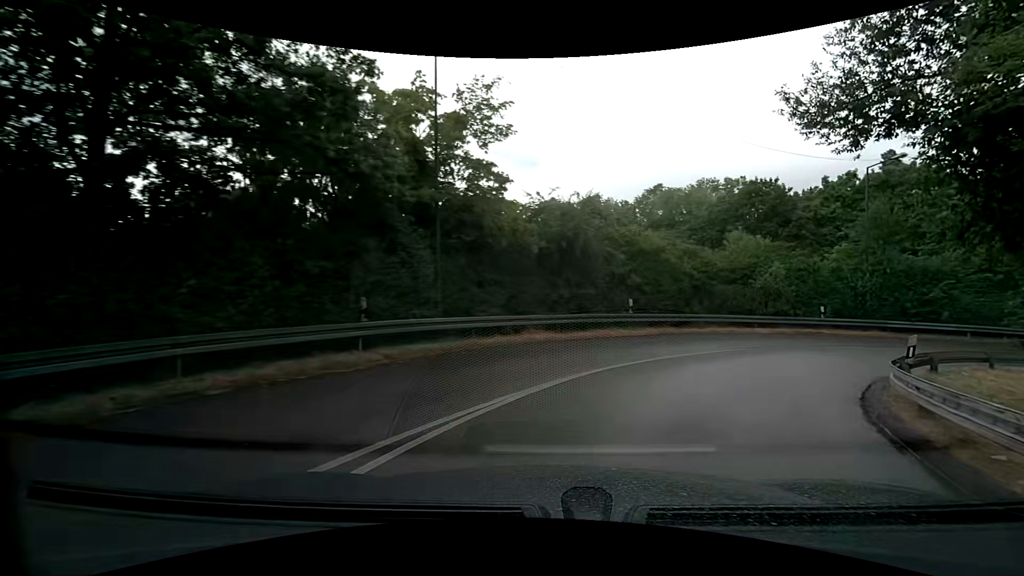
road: tertiary_link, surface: asphalt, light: Day
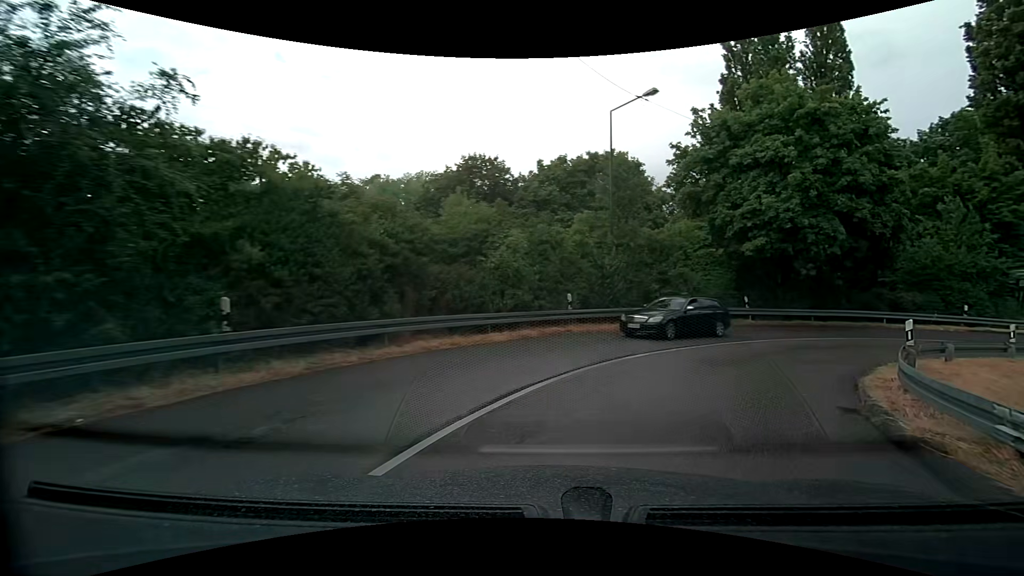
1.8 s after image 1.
(+3.7, +11.3) m; +33°
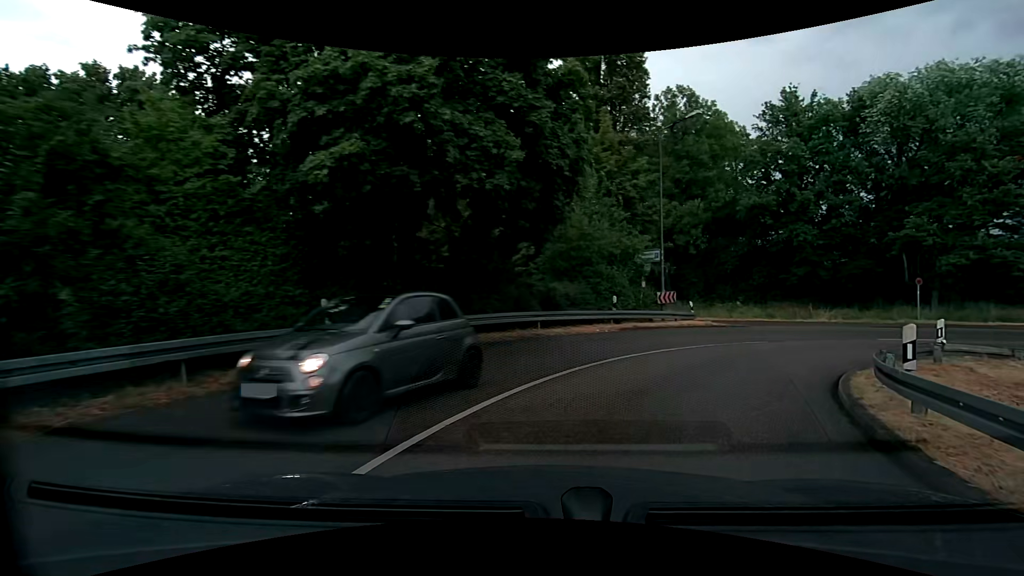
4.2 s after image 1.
(+5.2, +14.7) m; +39°
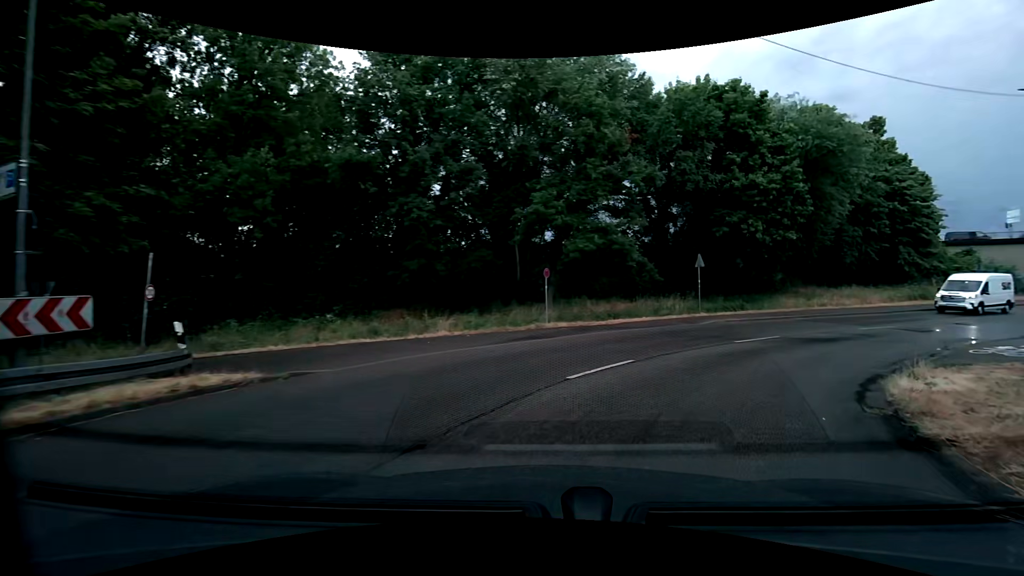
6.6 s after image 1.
(+5.6, +14.3) m; +43°
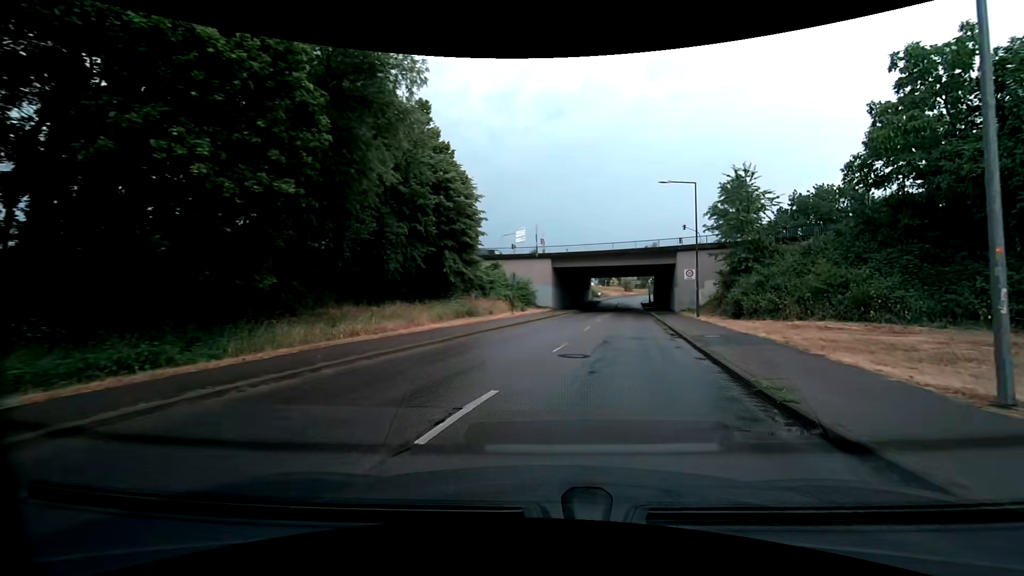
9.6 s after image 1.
(+9.1, +17.9) m; +51°
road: tertiary
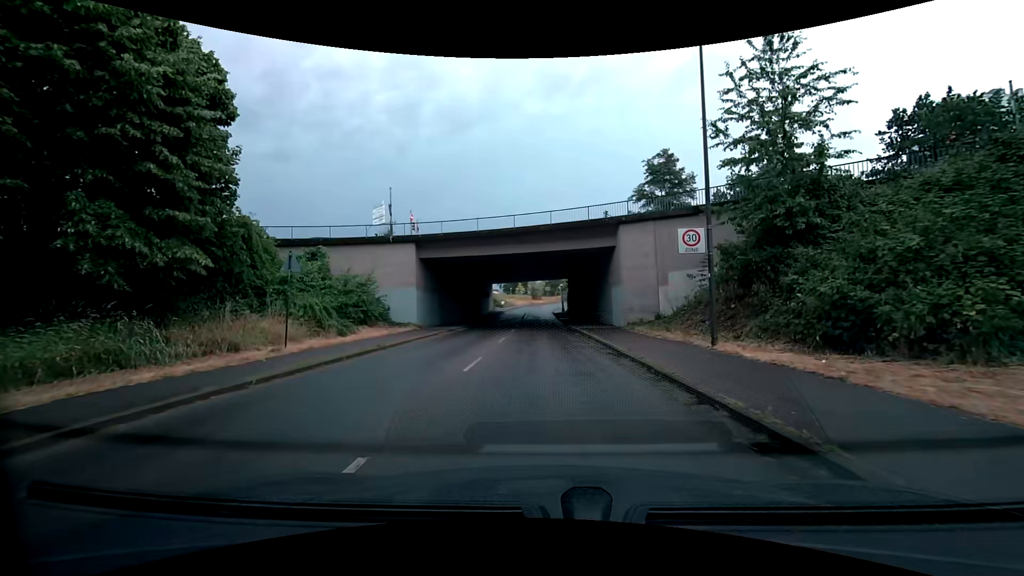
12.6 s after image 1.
(+3.2, +20.9) m; +11°
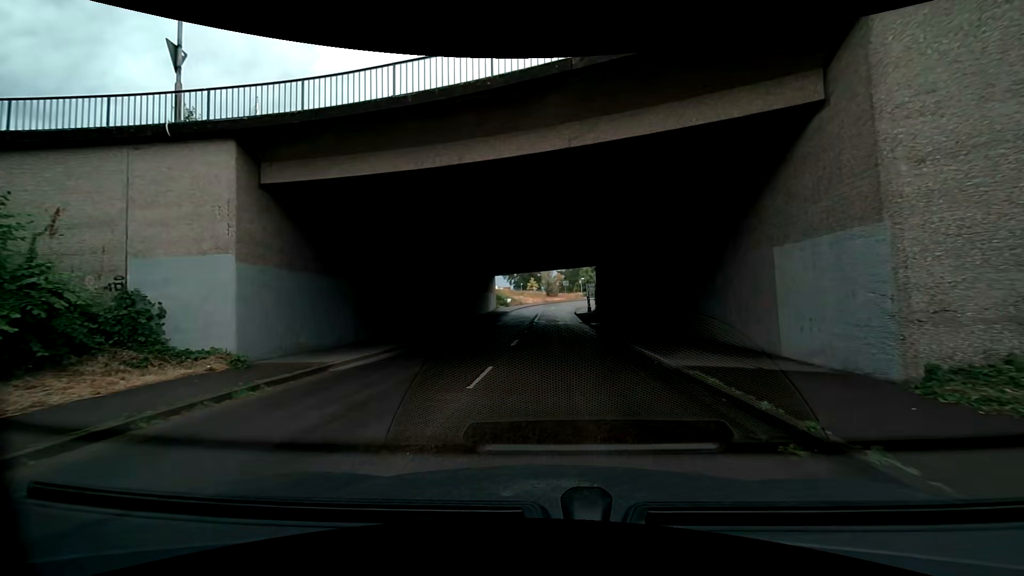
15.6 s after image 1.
(+0.1, +20.6) m; 0°
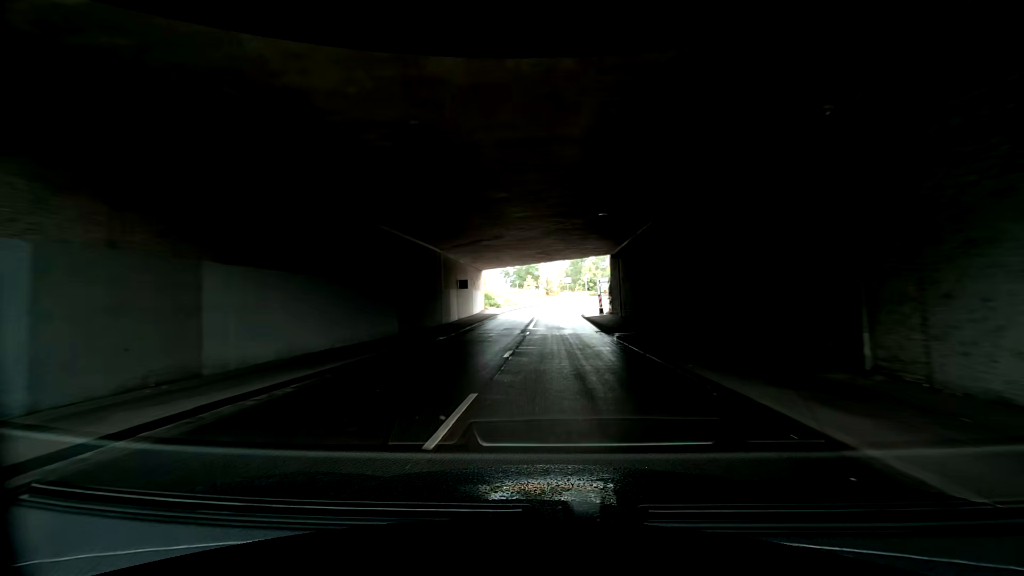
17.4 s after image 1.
(0.0, +12.5) m; 0°
